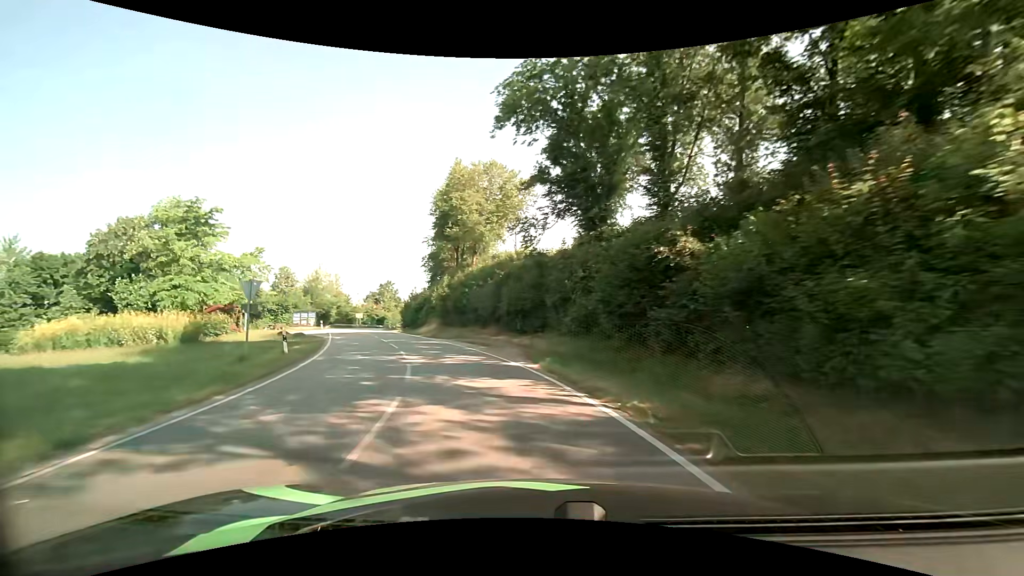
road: tertiary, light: Day
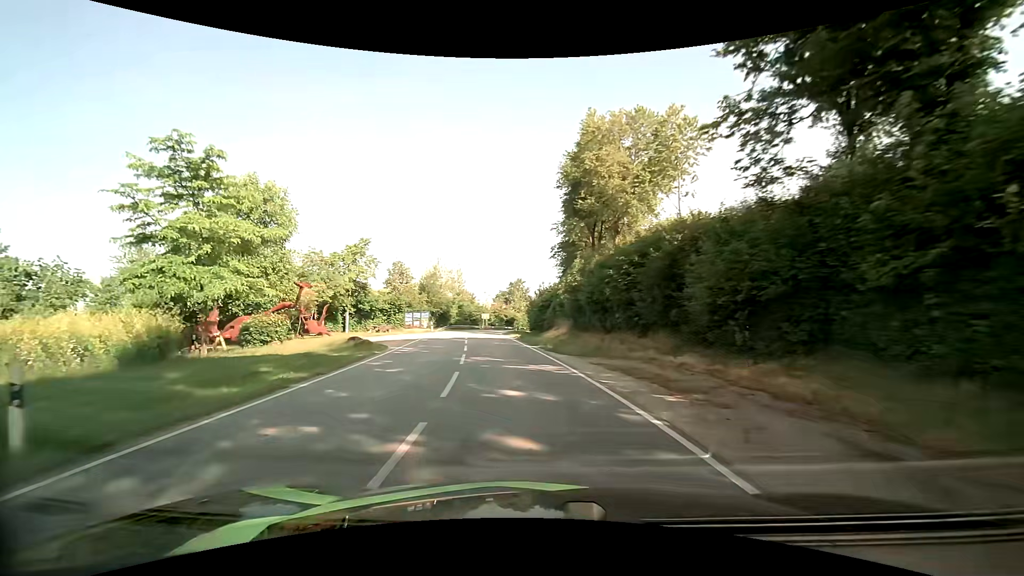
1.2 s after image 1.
(-2.1, +14.6) m; -15°
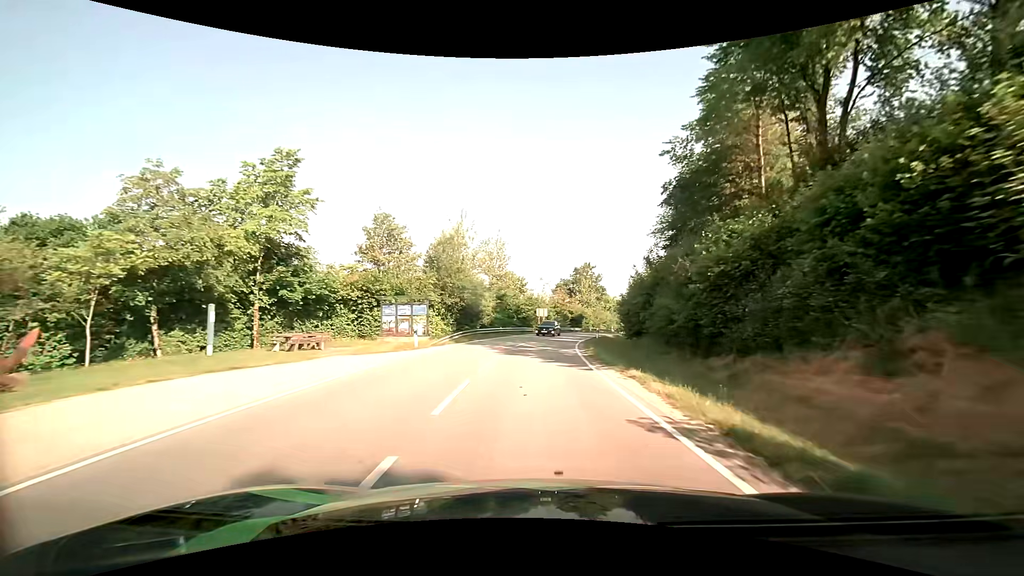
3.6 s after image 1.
(-3.7, +32.0) m; -8°
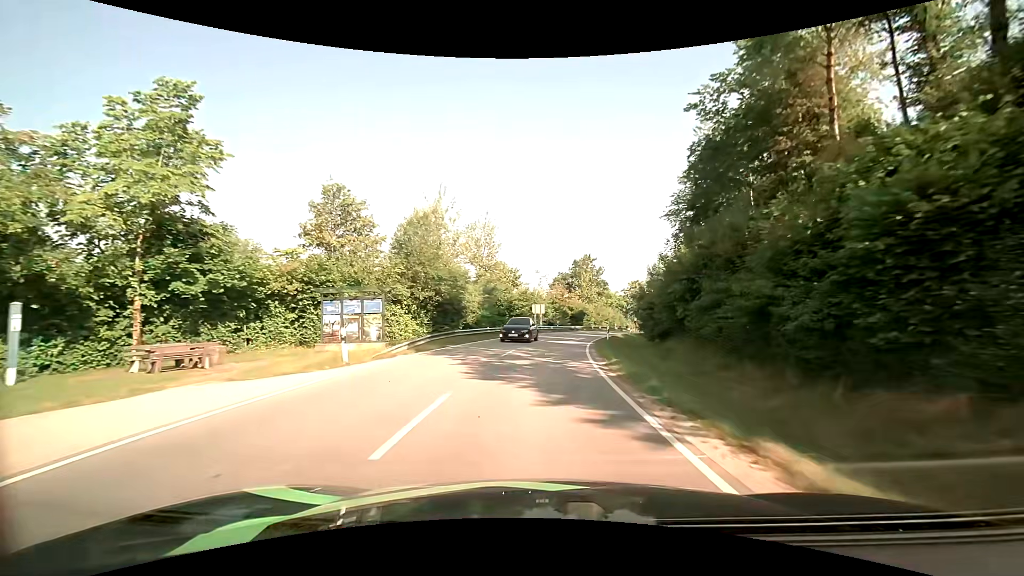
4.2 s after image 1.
(0.0, +8.2) m; 0°
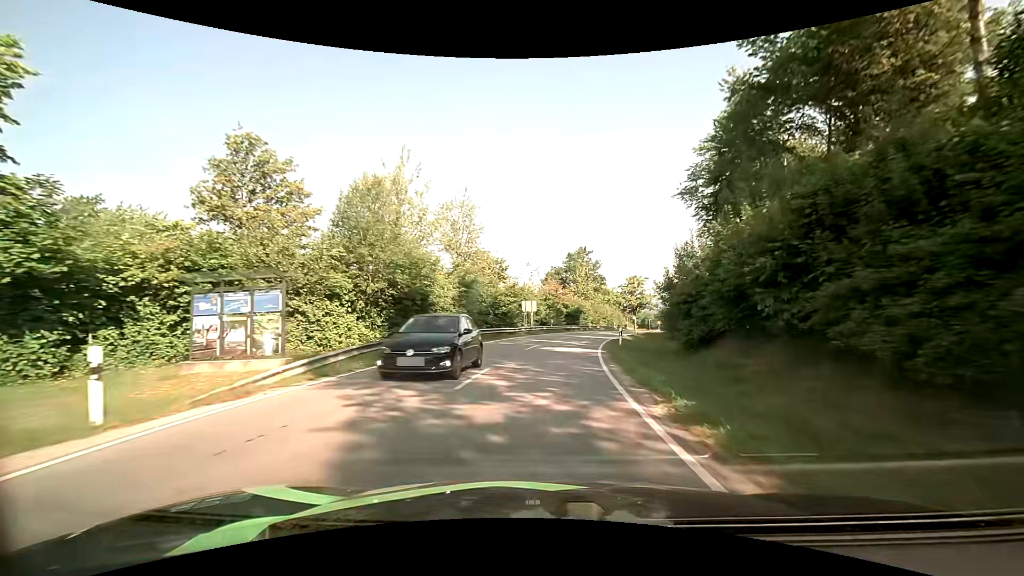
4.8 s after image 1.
(+0.1, +8.2) m; +1°
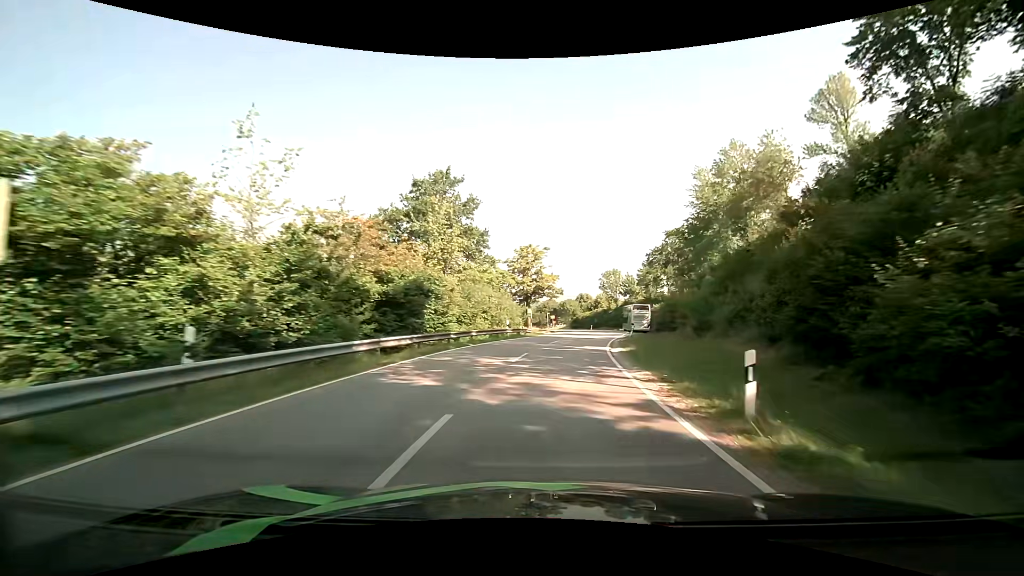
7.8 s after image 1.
(+4.4, +41.9) m; +14°
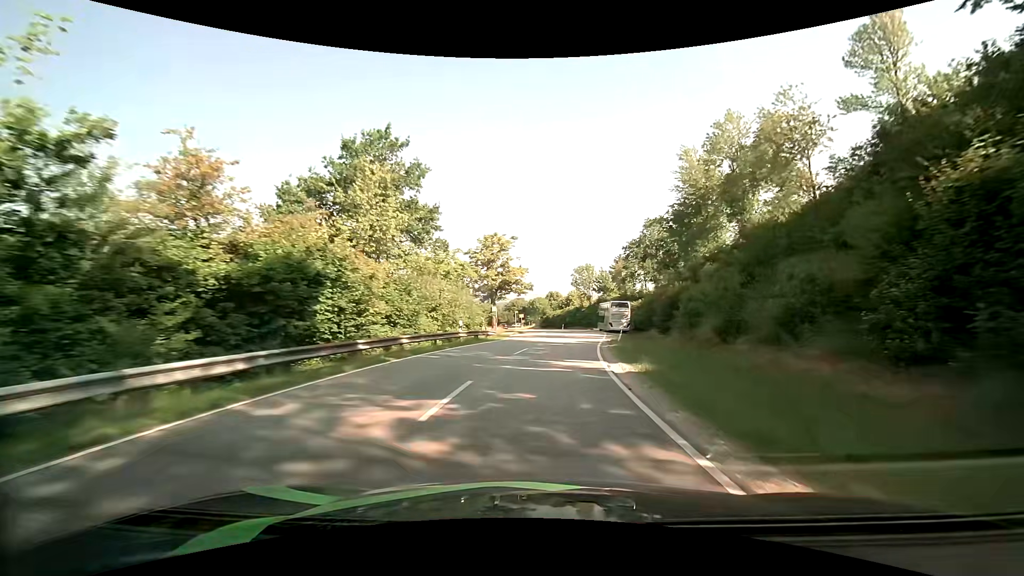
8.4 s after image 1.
(+0.3, +8.4) m; +3°
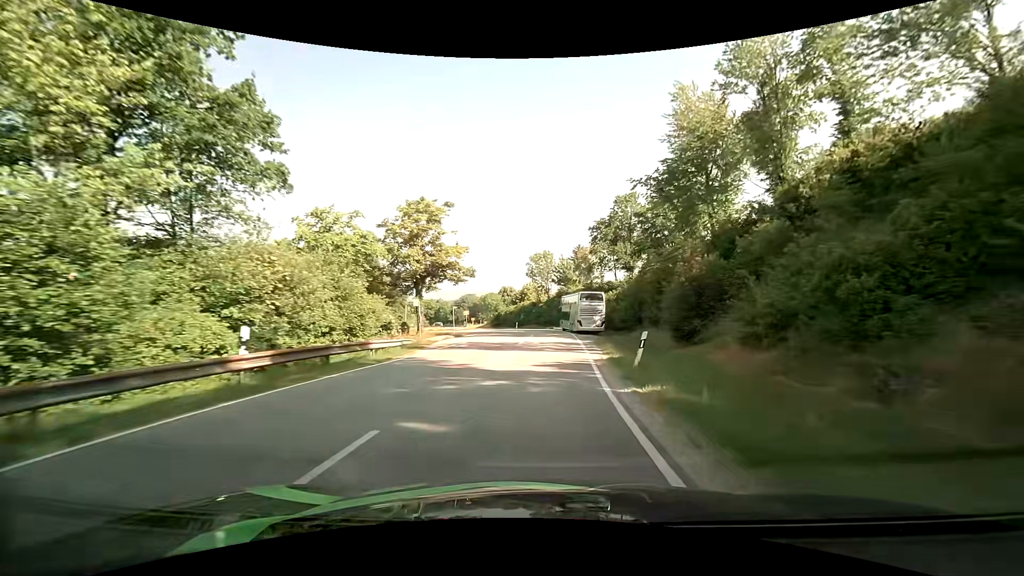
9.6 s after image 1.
(+0.9, +16.2) m; +5°
(0, +10) (+1, +20) (+1, +30) (+1, +40) (+1, +50) (+1, +60) (-1, +70) (-4, +79) (-8, +88) (-13, +97) m
